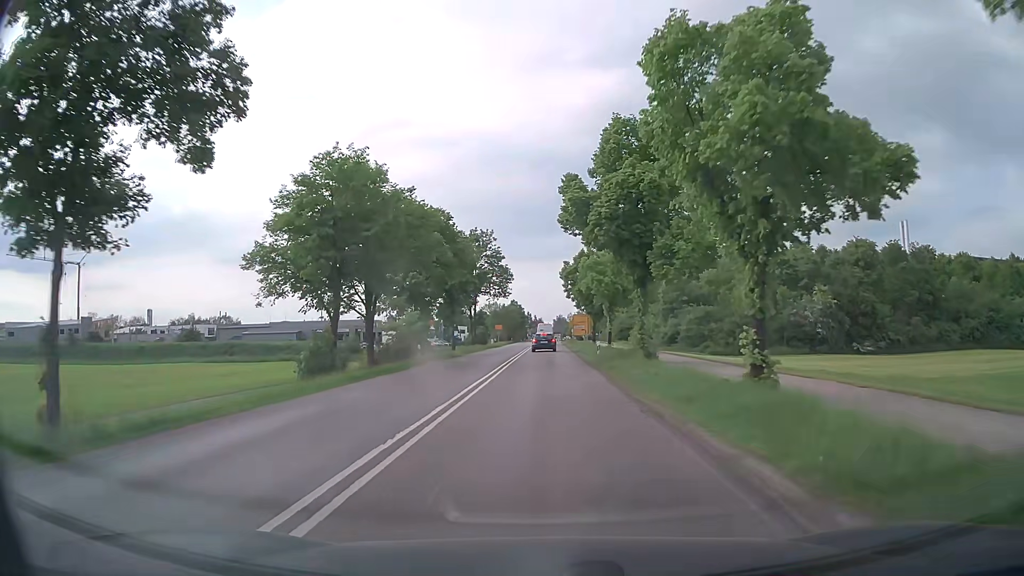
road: secondary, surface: asphalt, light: Day
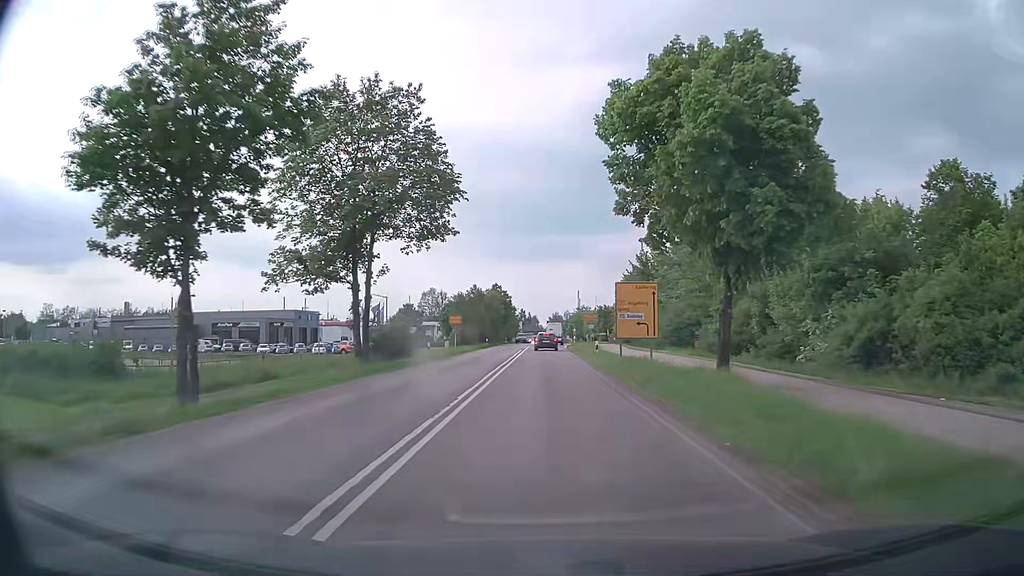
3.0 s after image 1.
(+0.2, +44.3) m; +1°
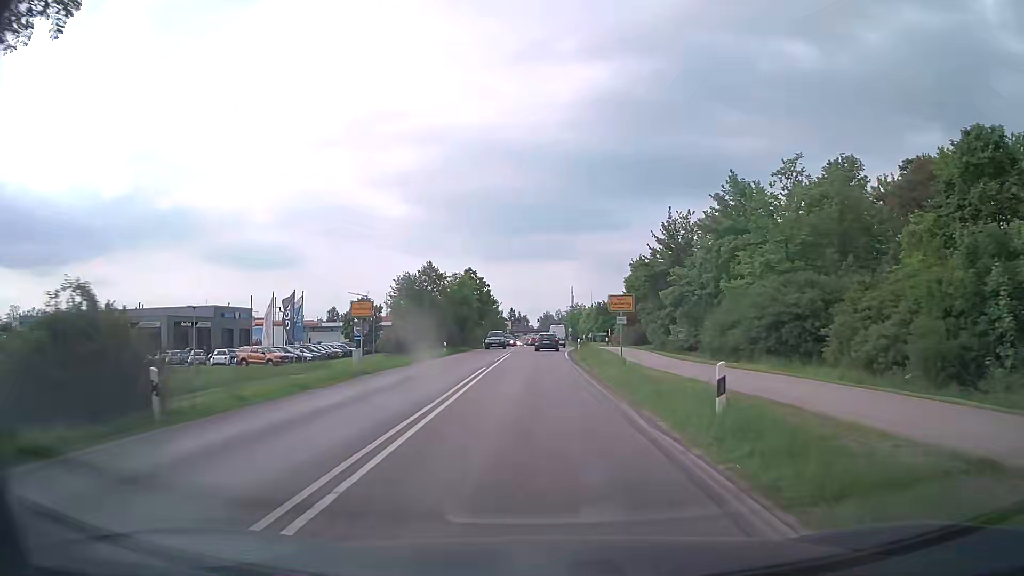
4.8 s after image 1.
(+0.1, +25.9) m; +1°
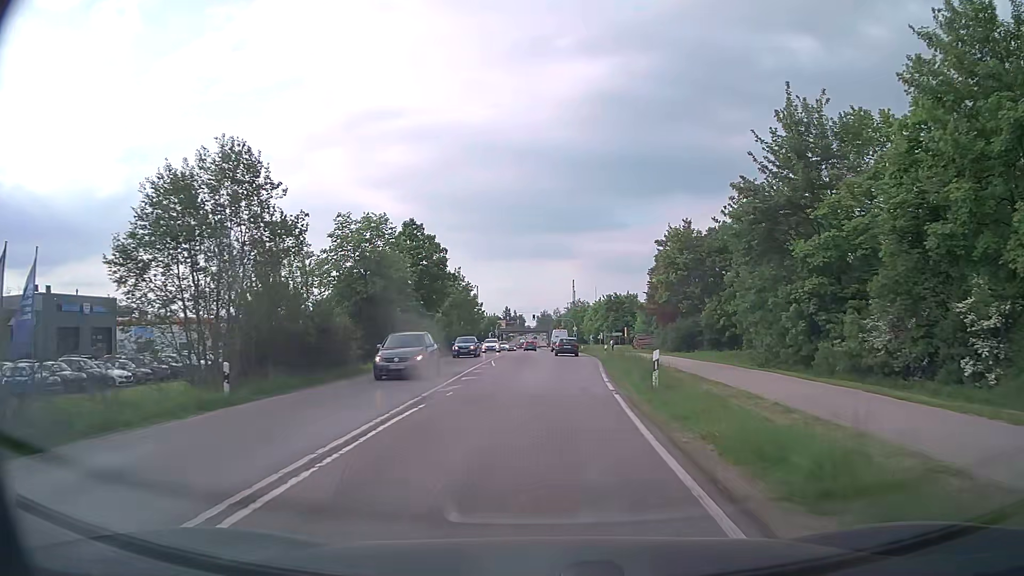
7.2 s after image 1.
(-0.1, +34.2) m; 0°
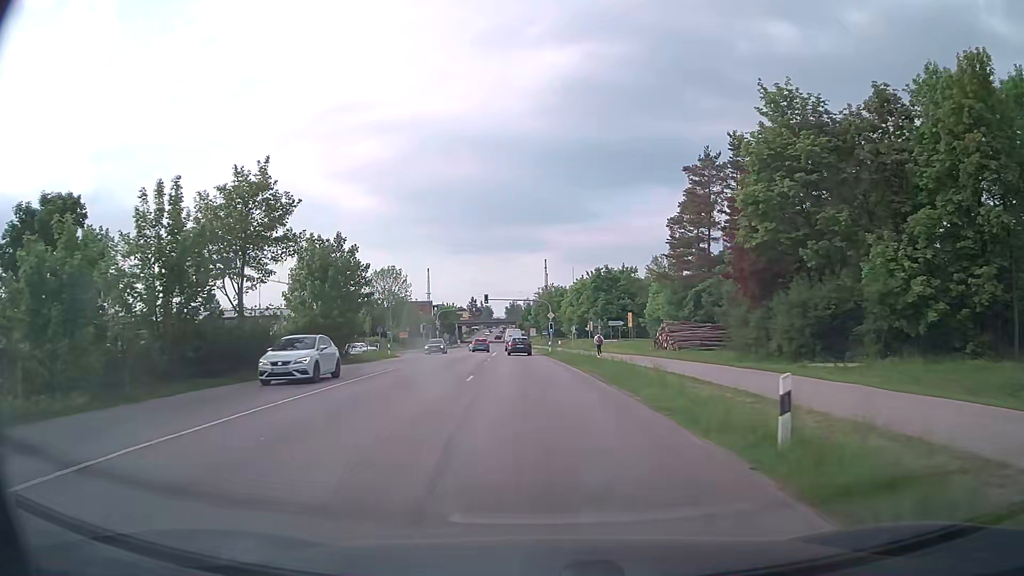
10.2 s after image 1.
(+1.4, +41.3) m; +3°
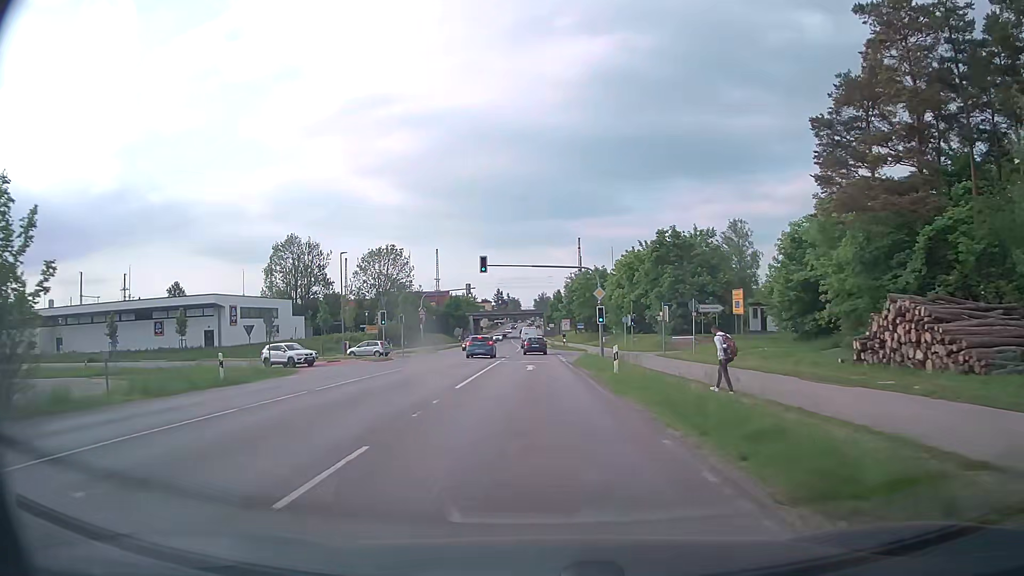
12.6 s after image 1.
(-0.7, +32.5) m; -3°
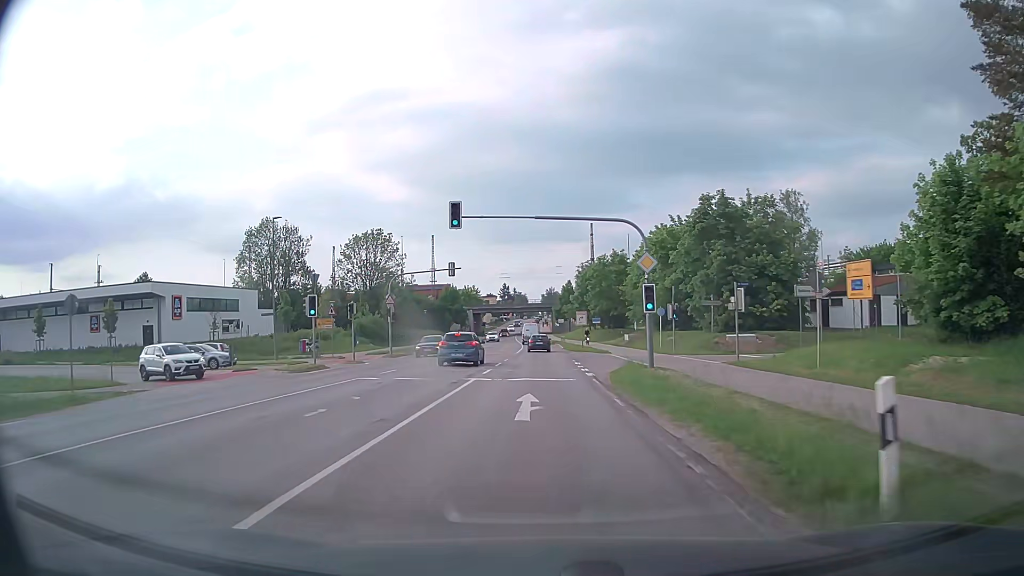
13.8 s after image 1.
(-0.1, +16.3) m; -1°
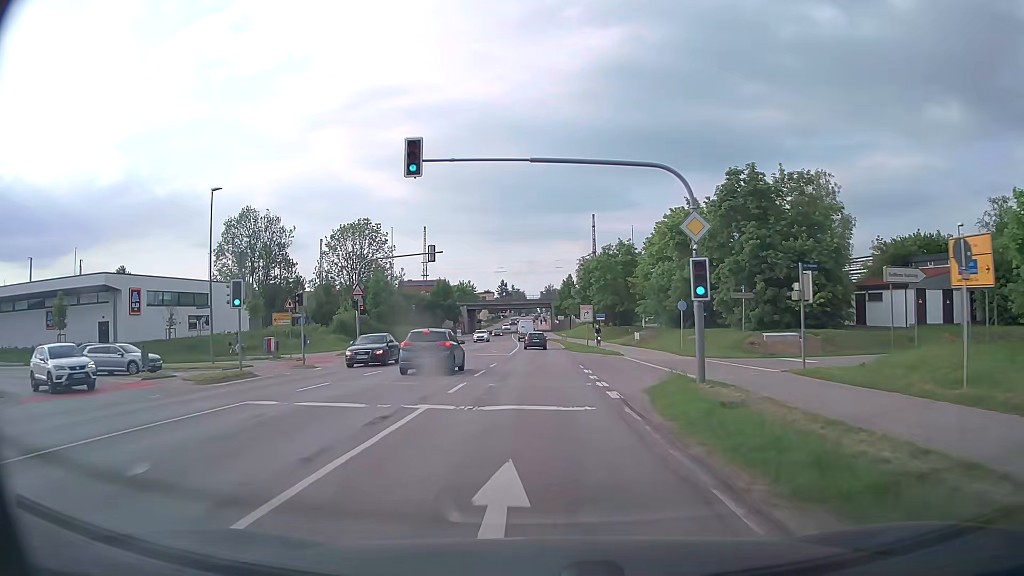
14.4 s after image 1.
(0.0, +8.1) m; 0°
(0, +10) (0, +20) (0, +30) (0, +40) (0, +50) (-1, +60) (-1, +70) (-1, +80) (-2, +90) (-2, +100) m
